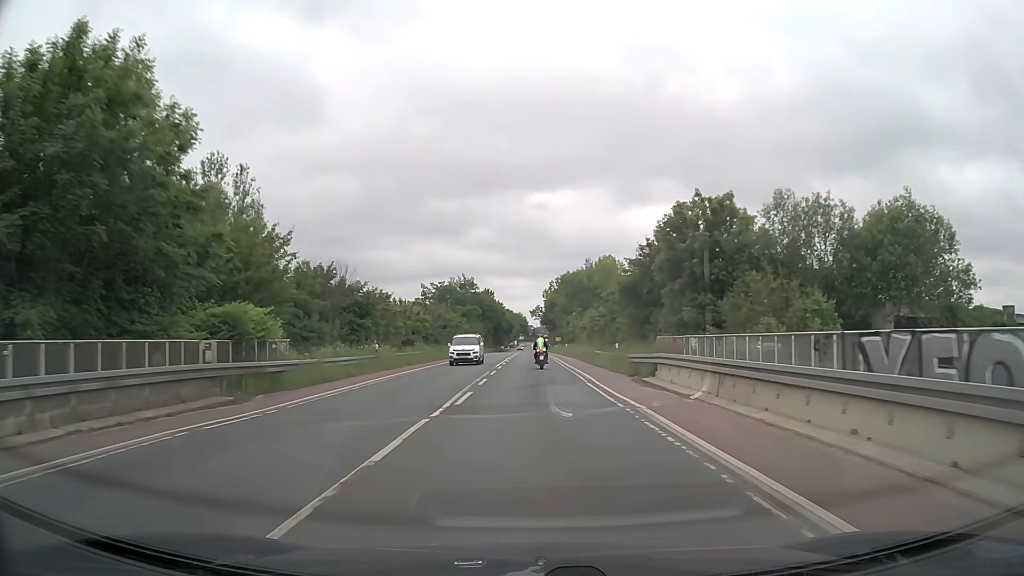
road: secondary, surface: asphalt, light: Day
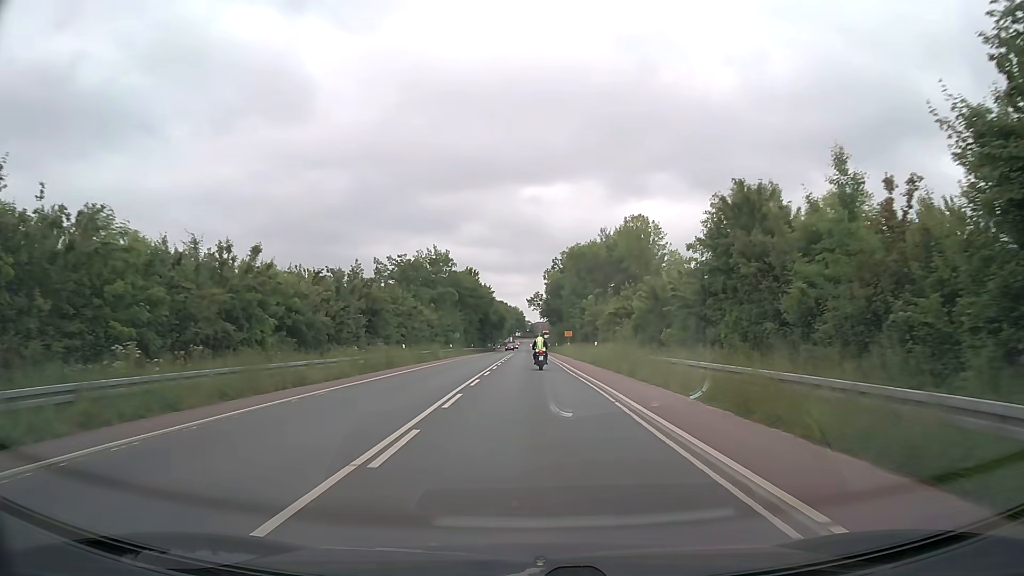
(+0.1, +39.0) m; 0°
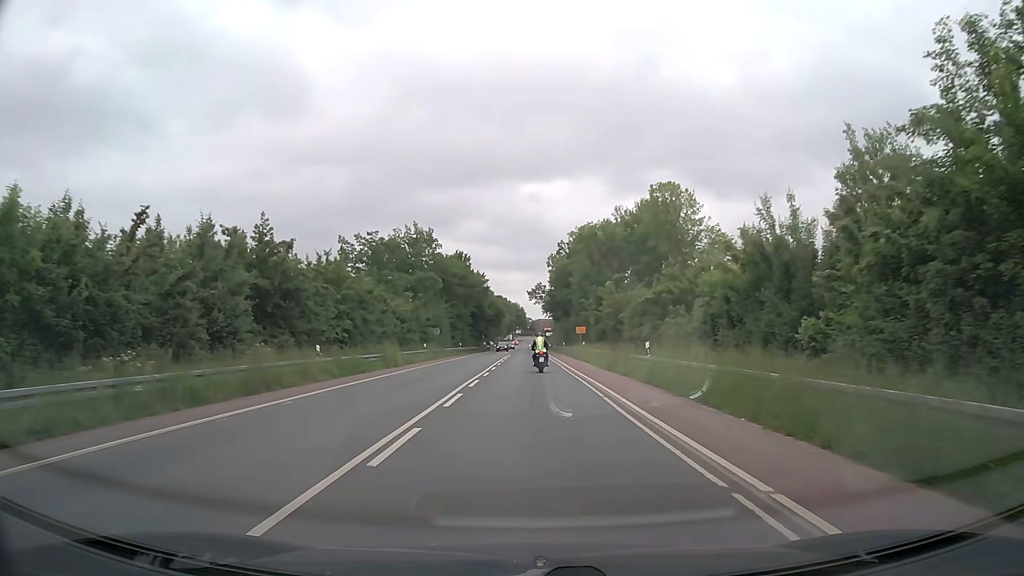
(-0.1, +18.6) m; 0°
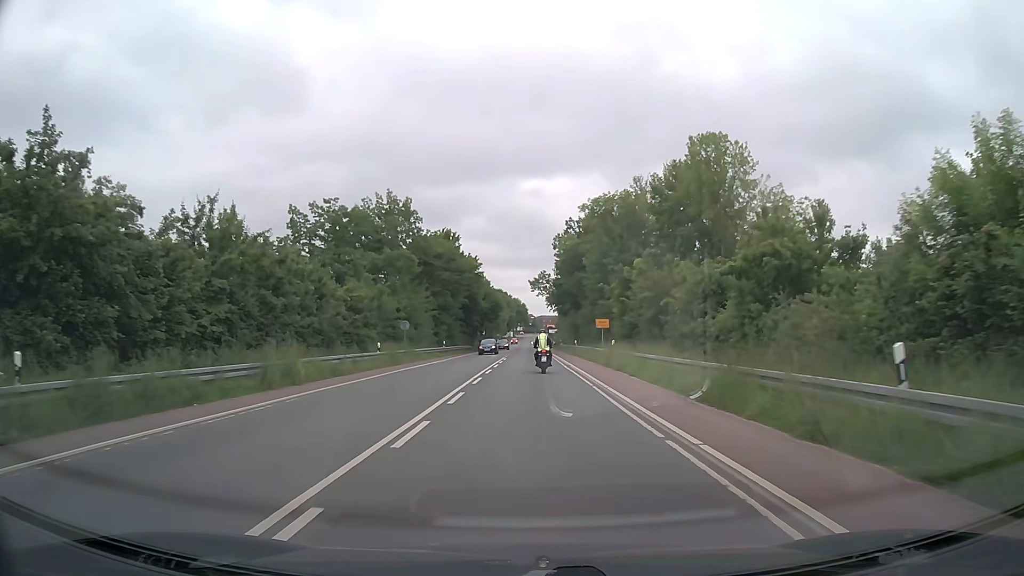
(-0.1, +17.2) m; 0°
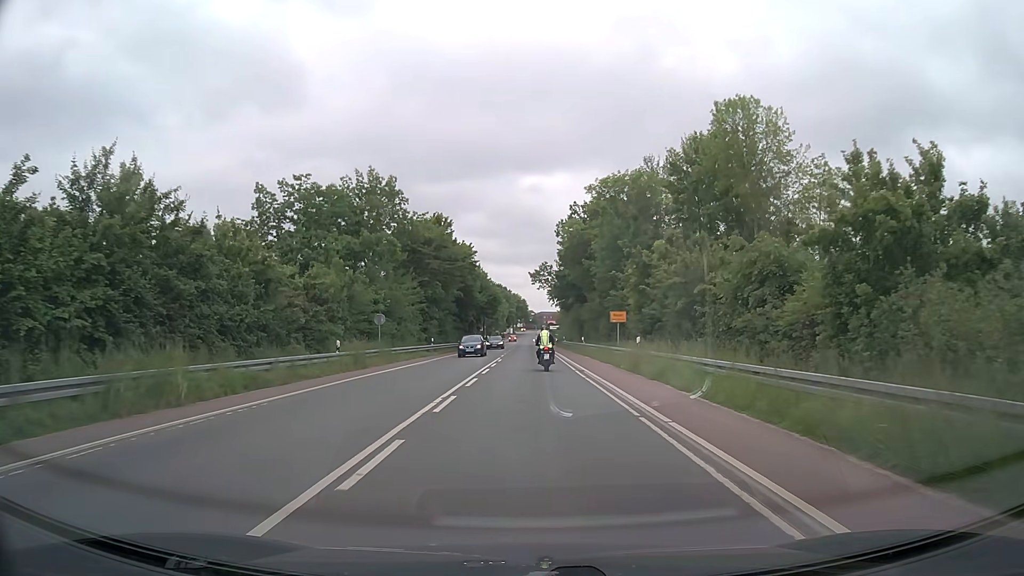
(0.0, +8.0) m; 0°
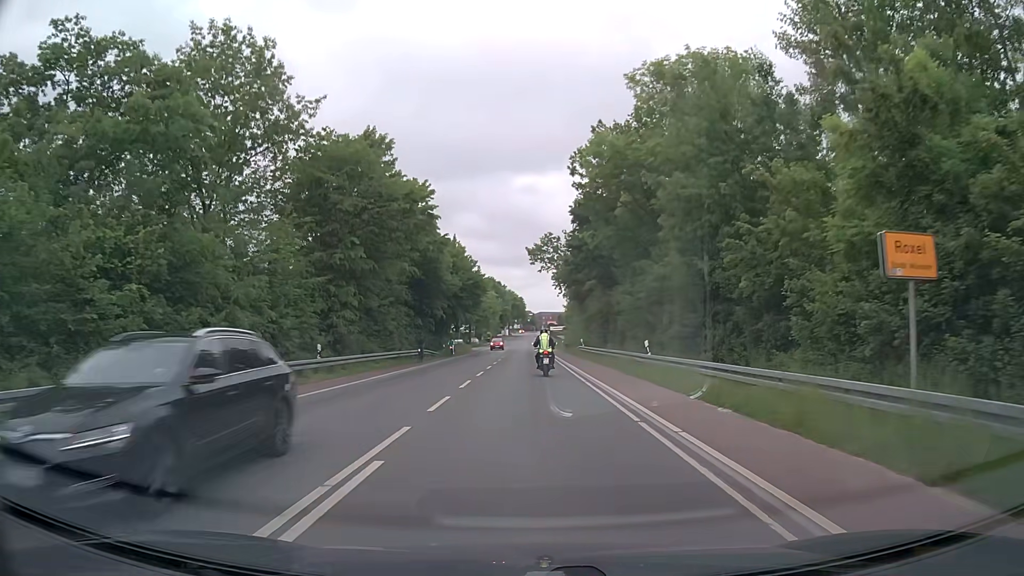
(0.0, +30.7) m; 0°
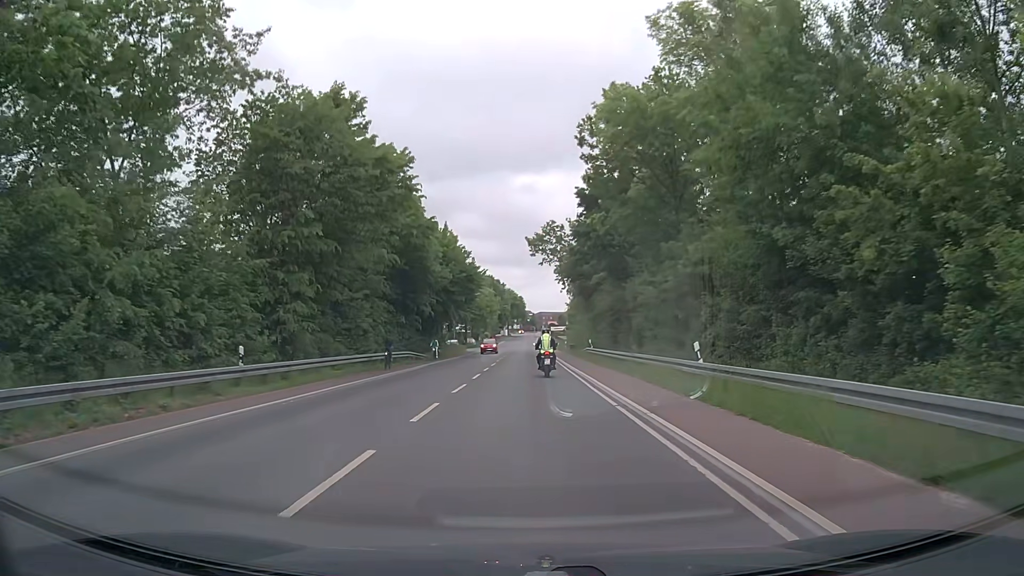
(0.0, +7.5) m; 0°
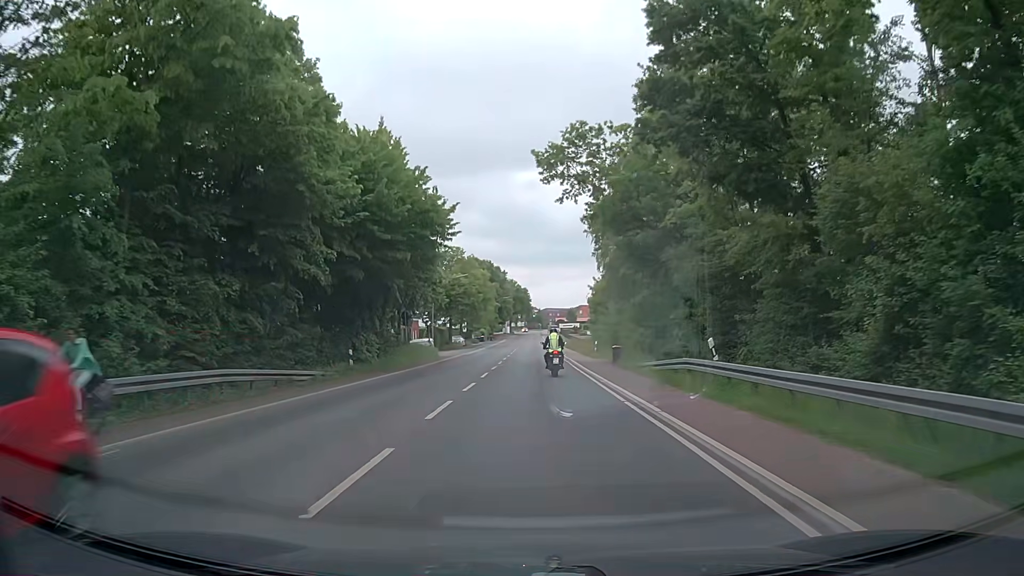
(-0.3, +29.9) m; -1°
(0, +10) (0, +20) (0, +30) (0, +40) (0, +50) (0, +60) (+1, +70) (+1, +80) (+1, +90) (+1, +100) m
